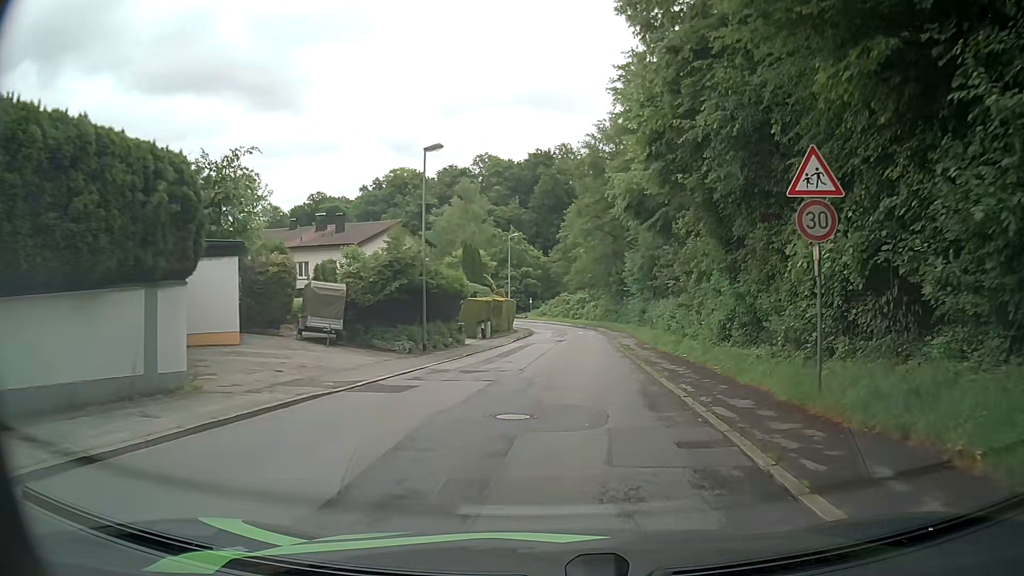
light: Day
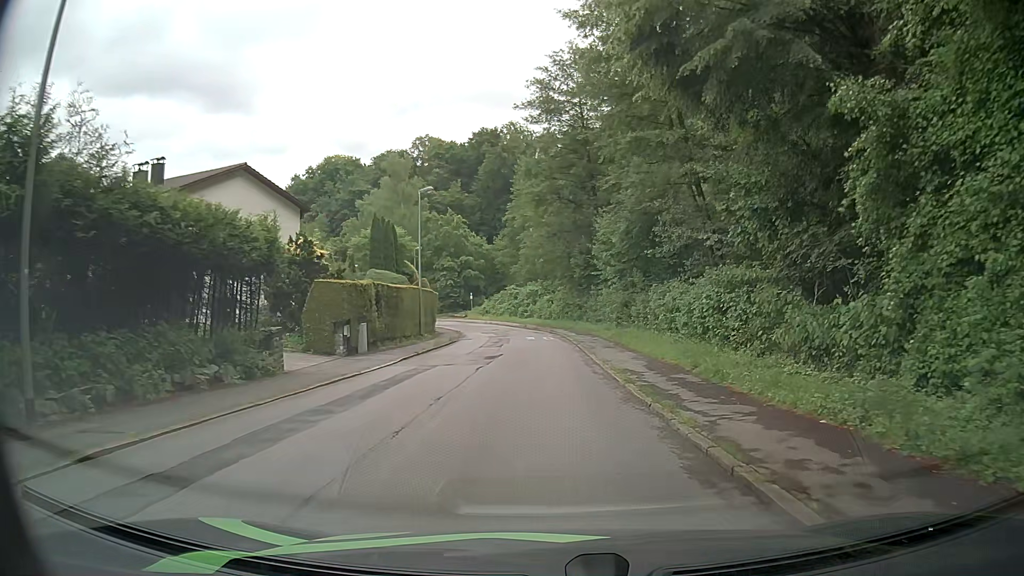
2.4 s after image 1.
(+1.0, +19.7) m; +6°
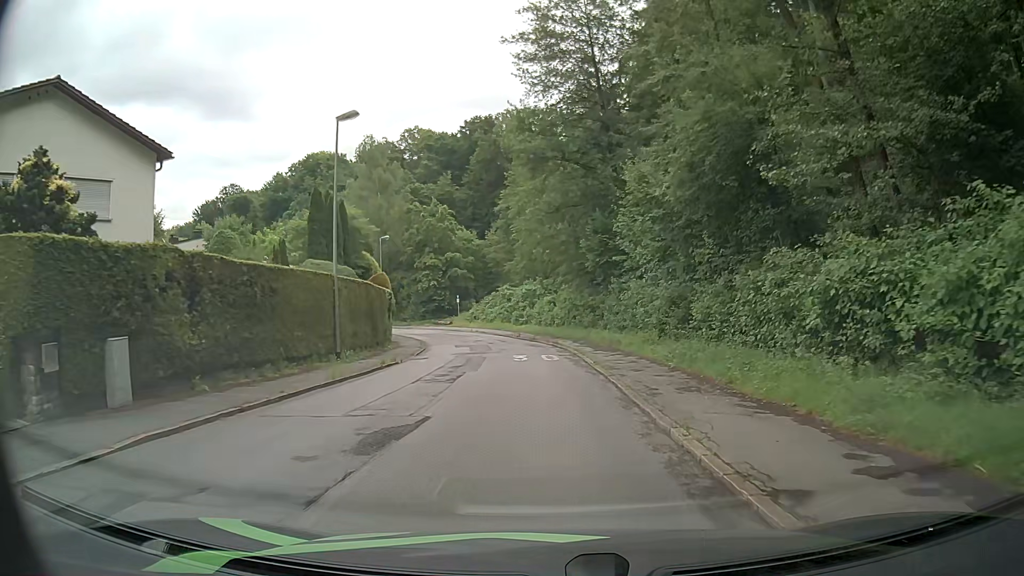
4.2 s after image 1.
(-0.4, +14.8) m; -1°
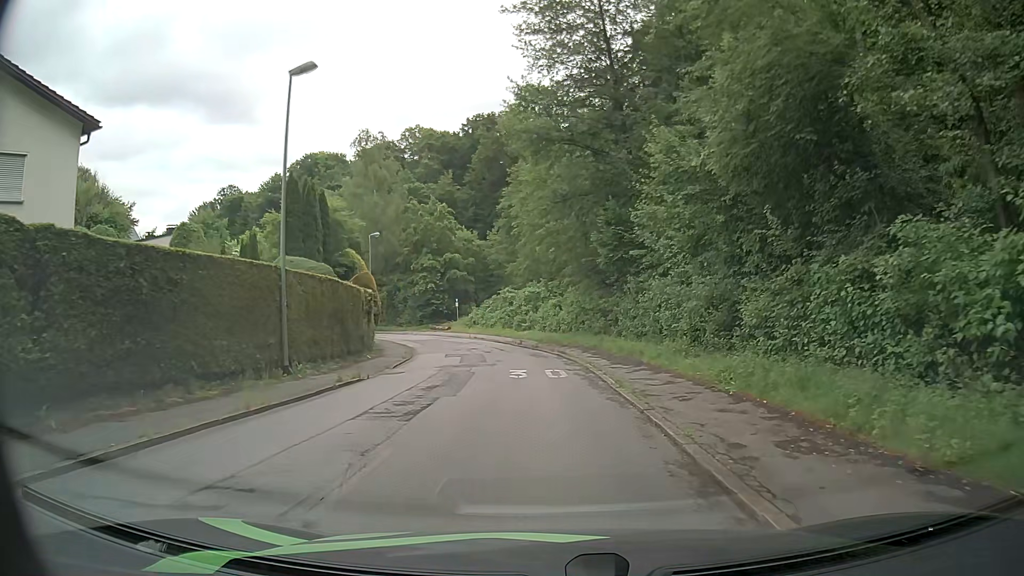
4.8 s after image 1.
(-0.1, +4.9) m; 0°
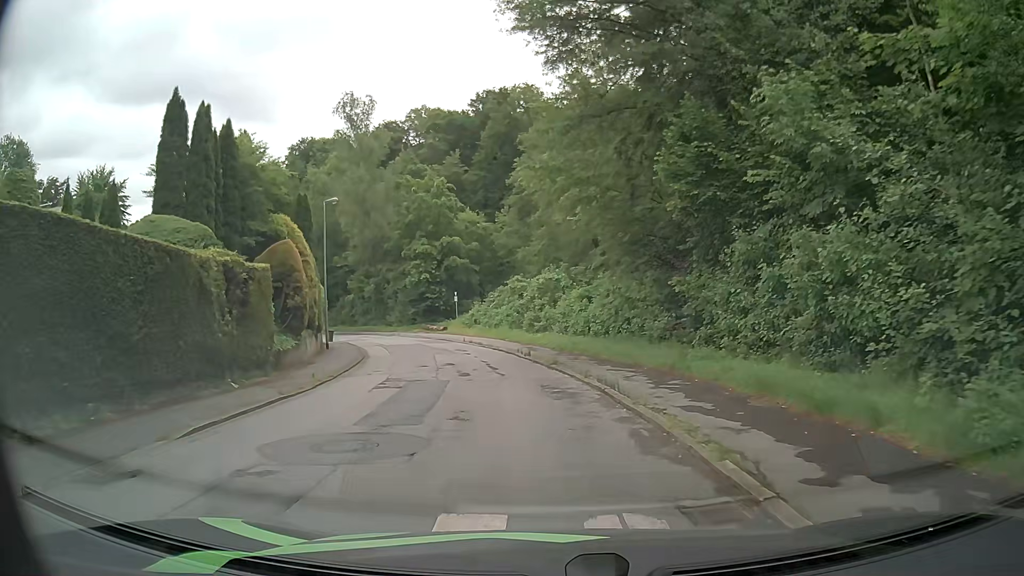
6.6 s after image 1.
(-0.4, +14.4) m; -2°
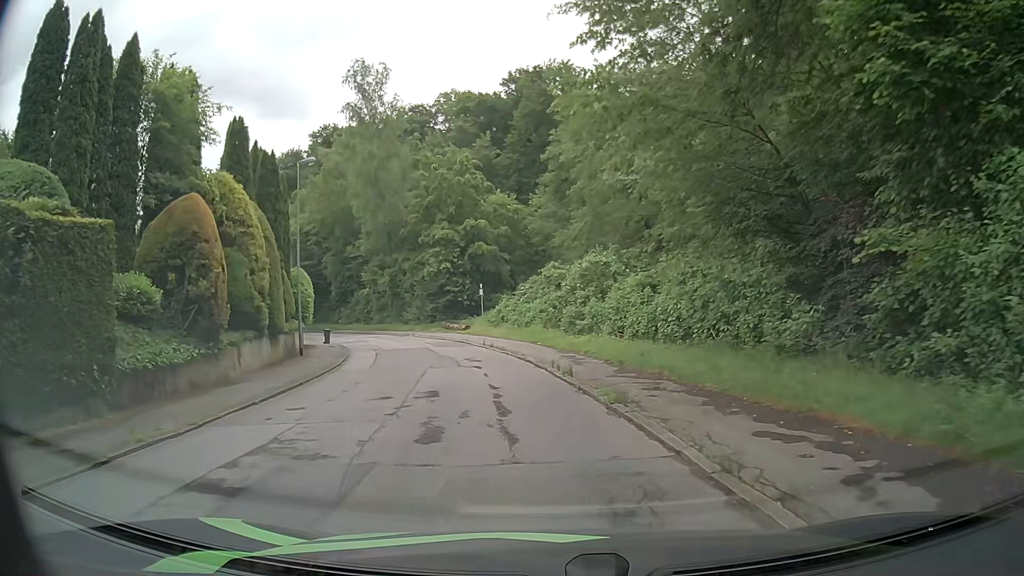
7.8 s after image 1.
(-0.2, +9.3) m; -3°
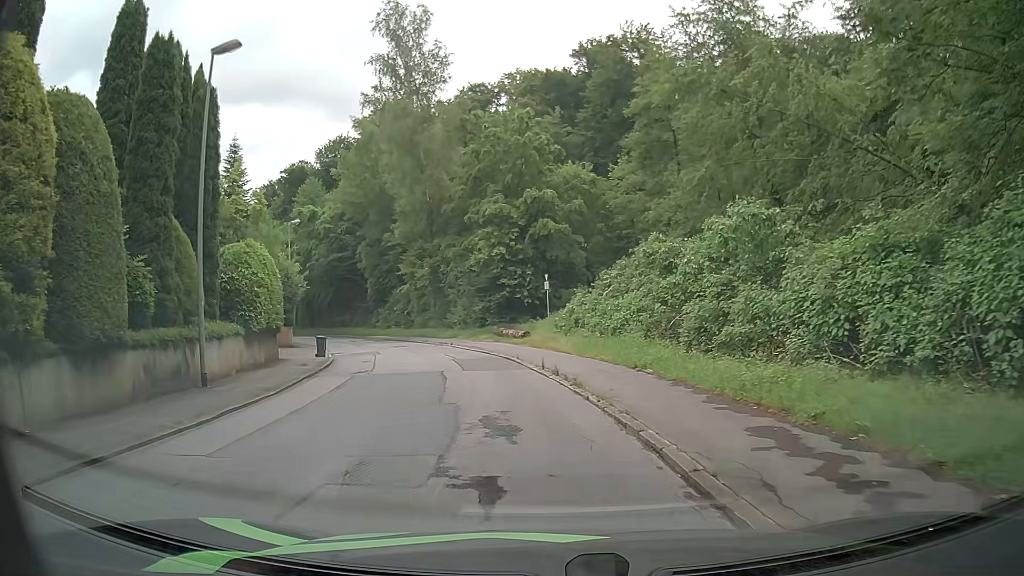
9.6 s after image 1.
(-0.9, +13.5) m; -5°
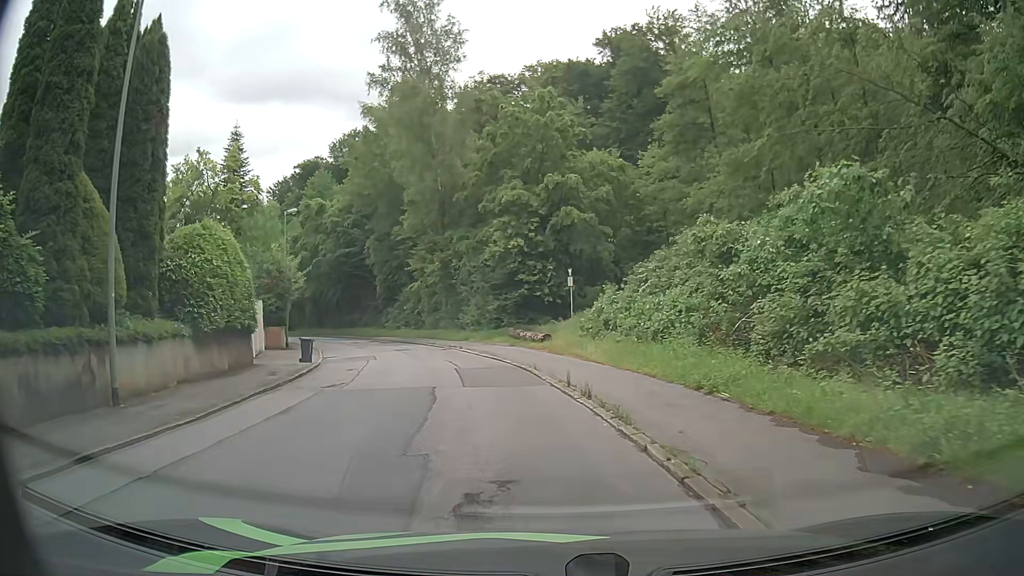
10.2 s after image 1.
(-0.2, +4.4) m; -4°
(0, +10) (-2, +20) (-5, +29) (-8, +39) (-12, +48) (-17, +57) (-23, +65) (-30, +72) (-37, +79) (-44, +86) m
